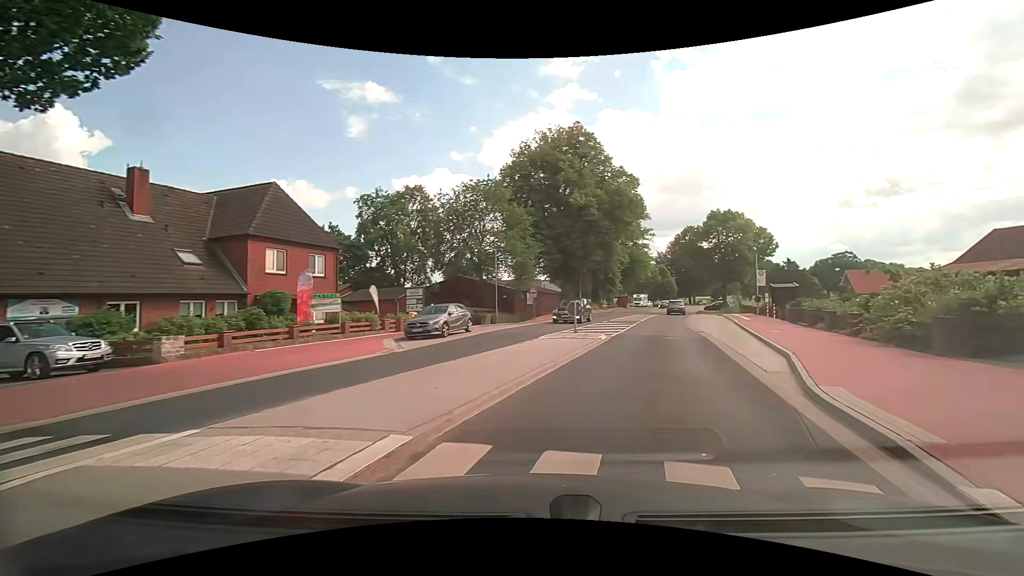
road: secondary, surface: asphalt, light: Day
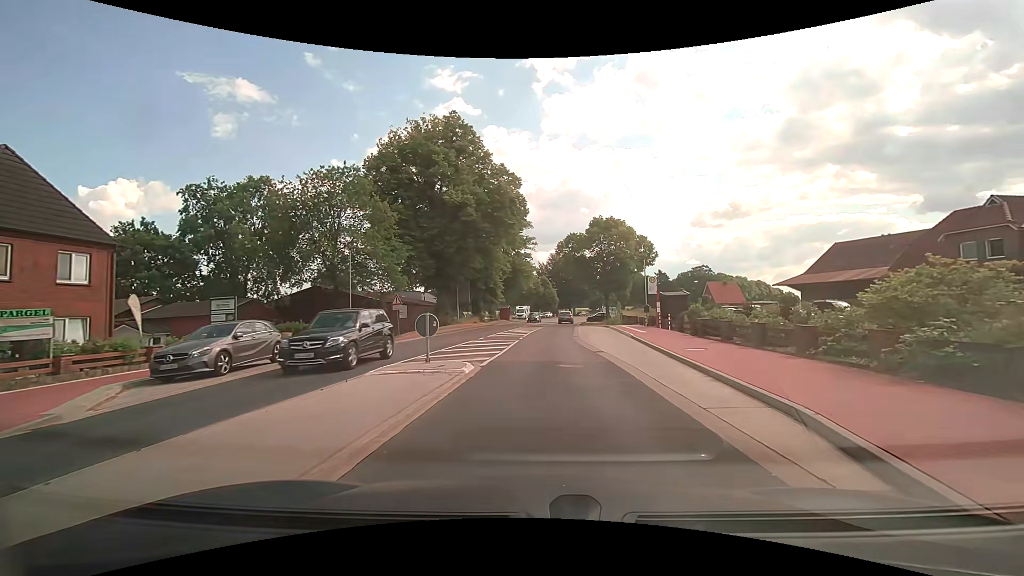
(+1.1, +6.8) m; +15°
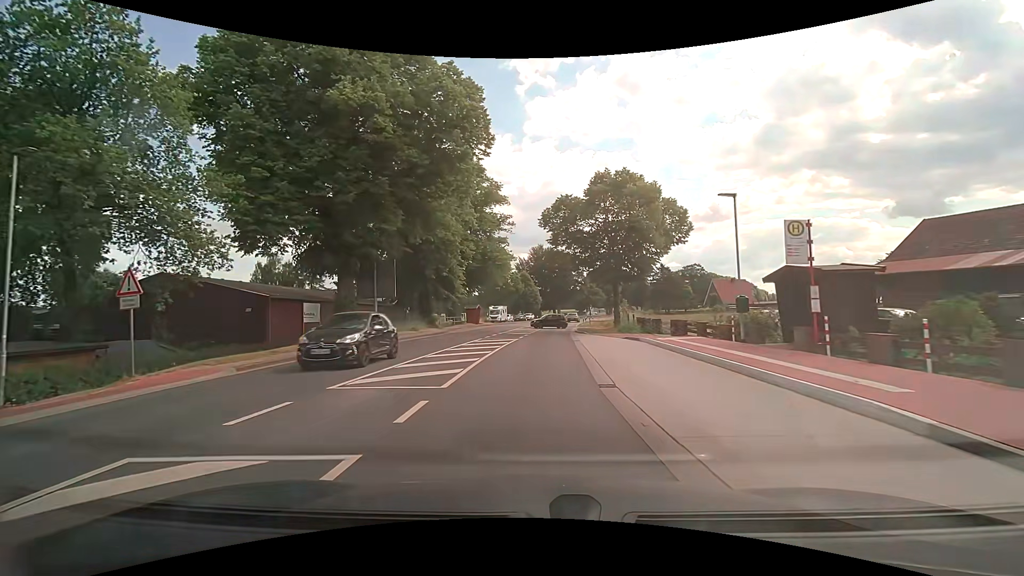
(+0.7, +20.8) m; +2°
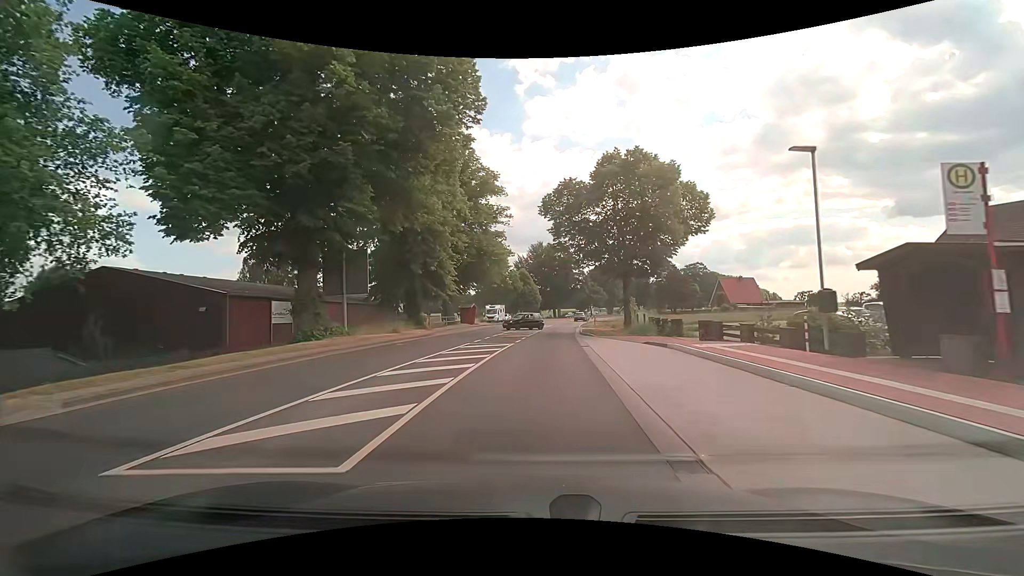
(0.0, +4.9) m; 0°
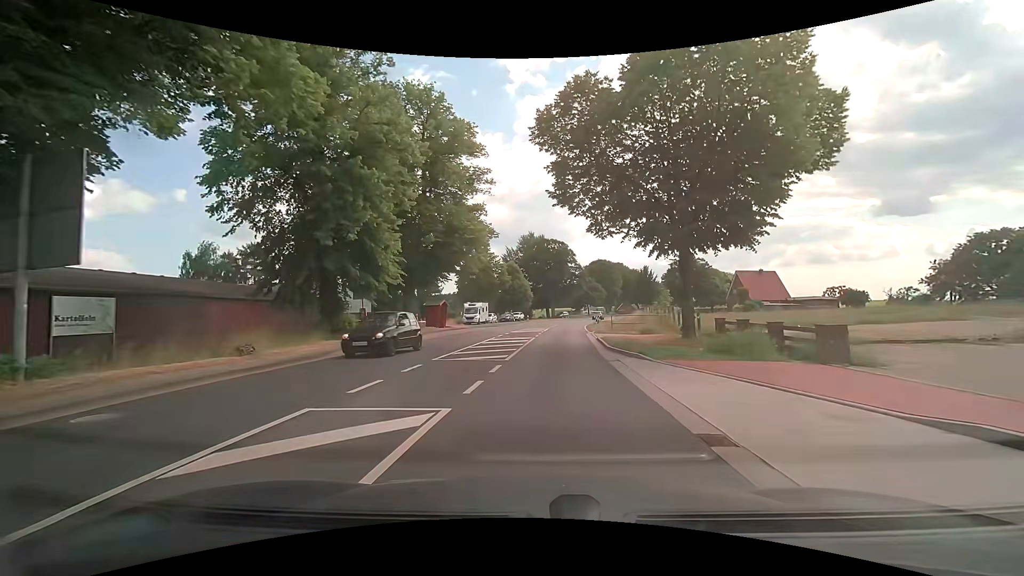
(0.0, +15.9) m; +1°
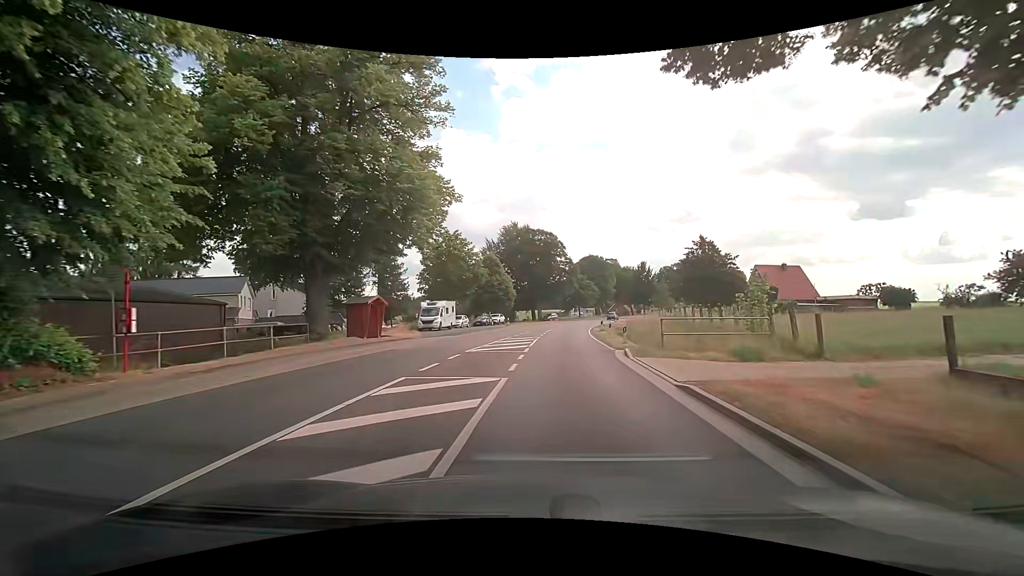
(+0.3, +16.9) m; +1°
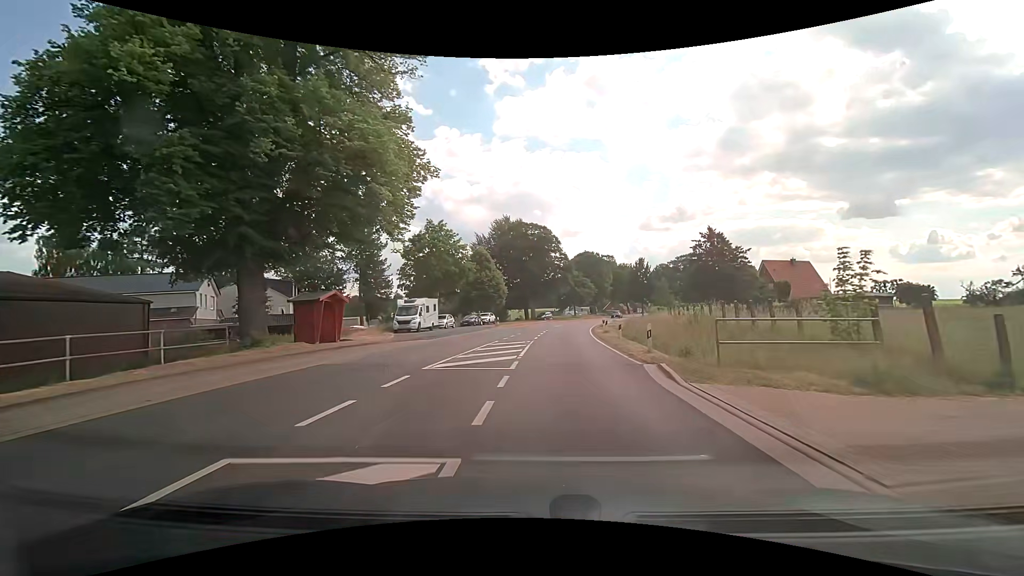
(+0.1, +5.9) m; +1°
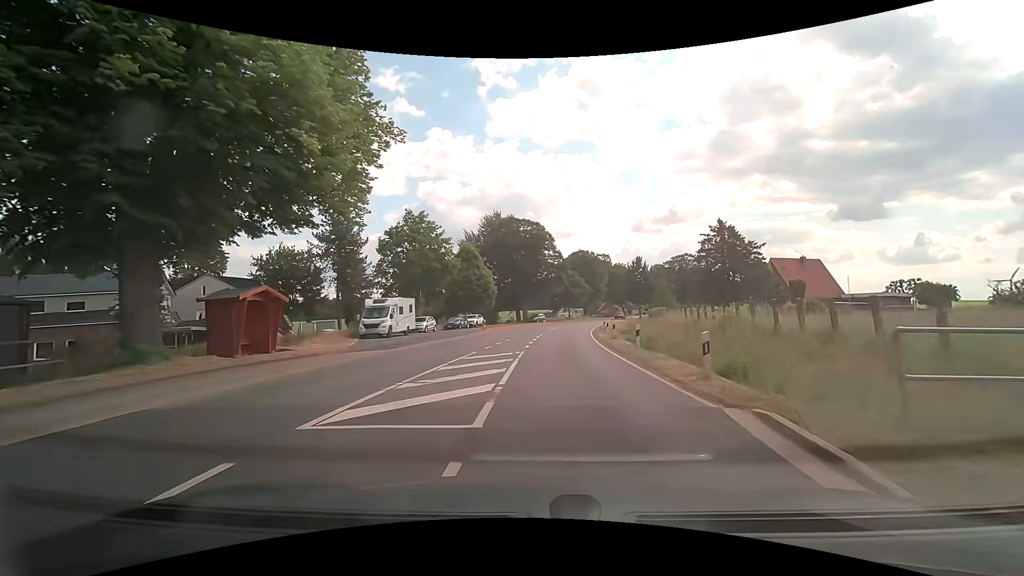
(+0.1, +6.0) m; +1°
(0, +10) (+1, +20) (+2, +30) (+2, +40) (+4, +50) (+5, +60) (+7, +70) (+9, +79) (+12, +89) (+14, +99) m
